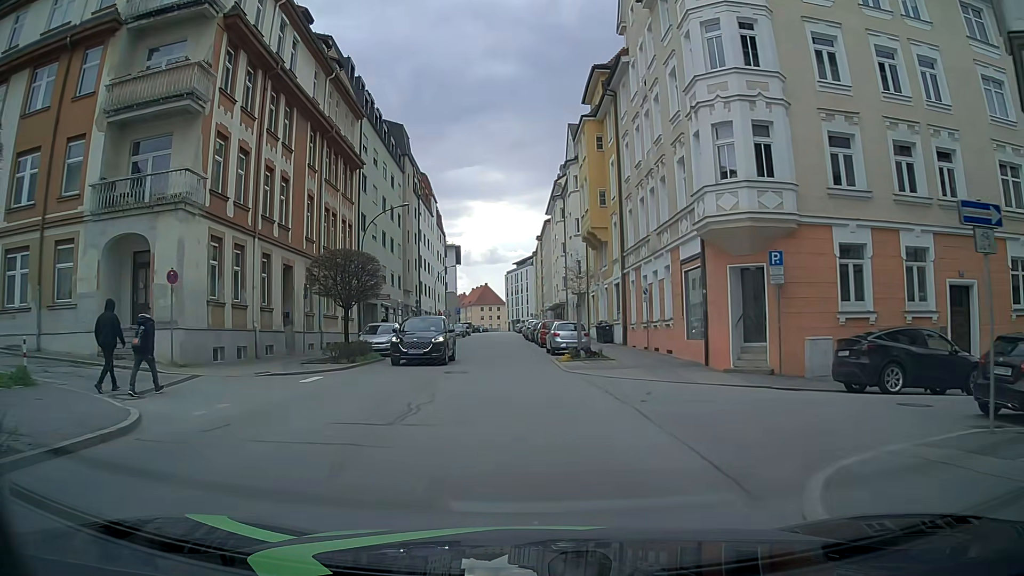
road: tertiary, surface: asphalt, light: Day
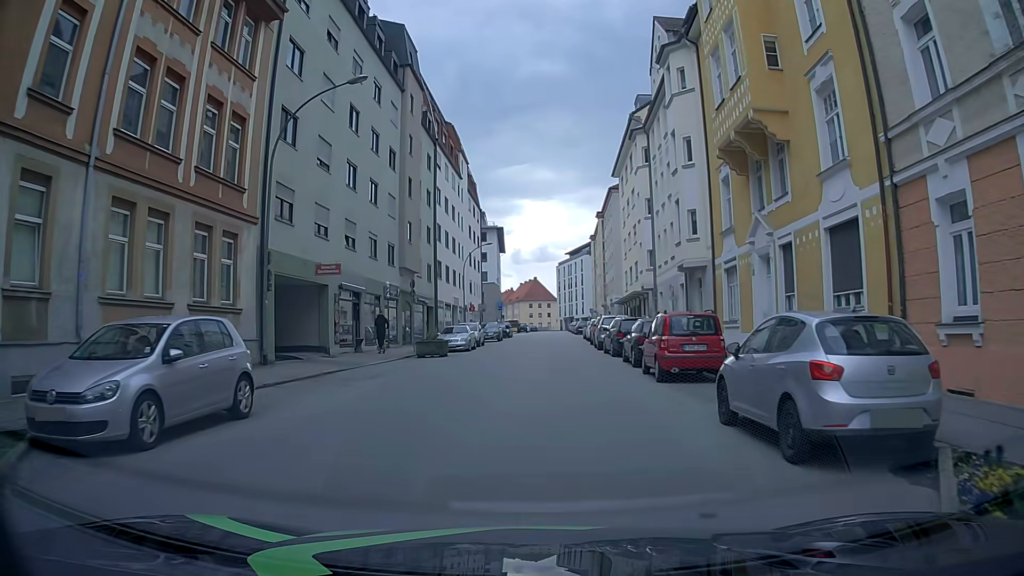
(-0.9, +22.3) m; -3°
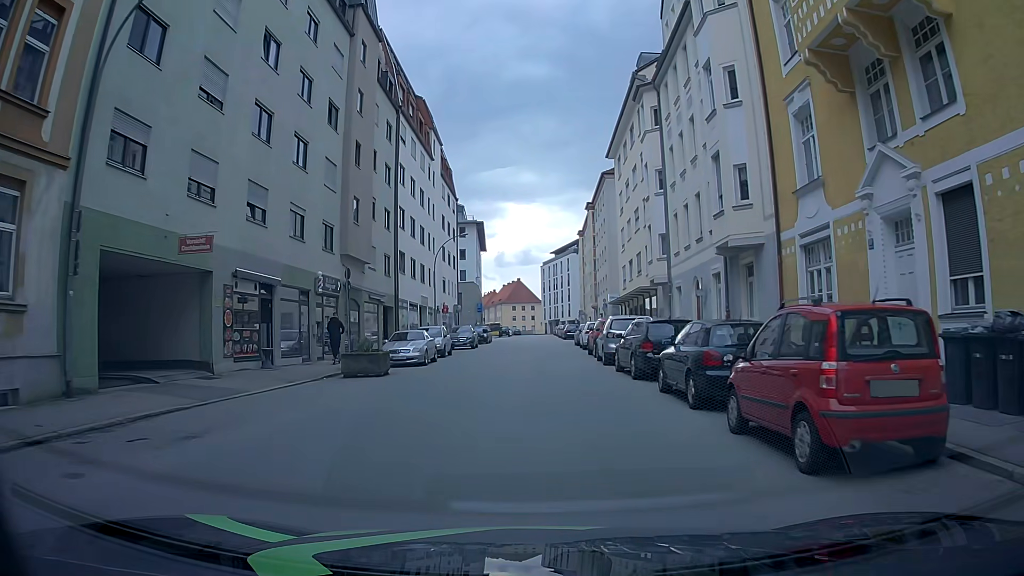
(0.0, +8.9) m; +1°
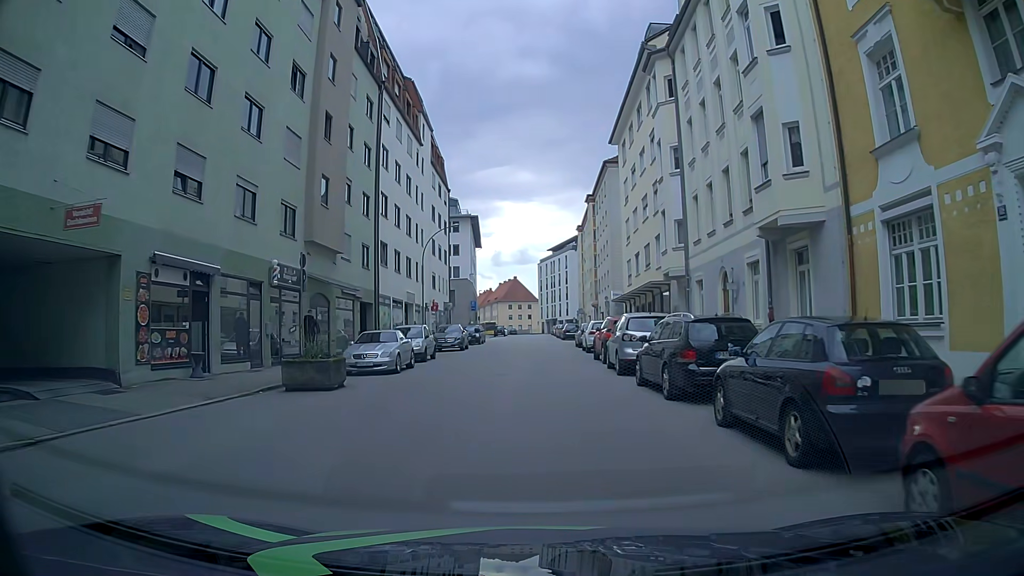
(+0.1, +4.5) m; 0°
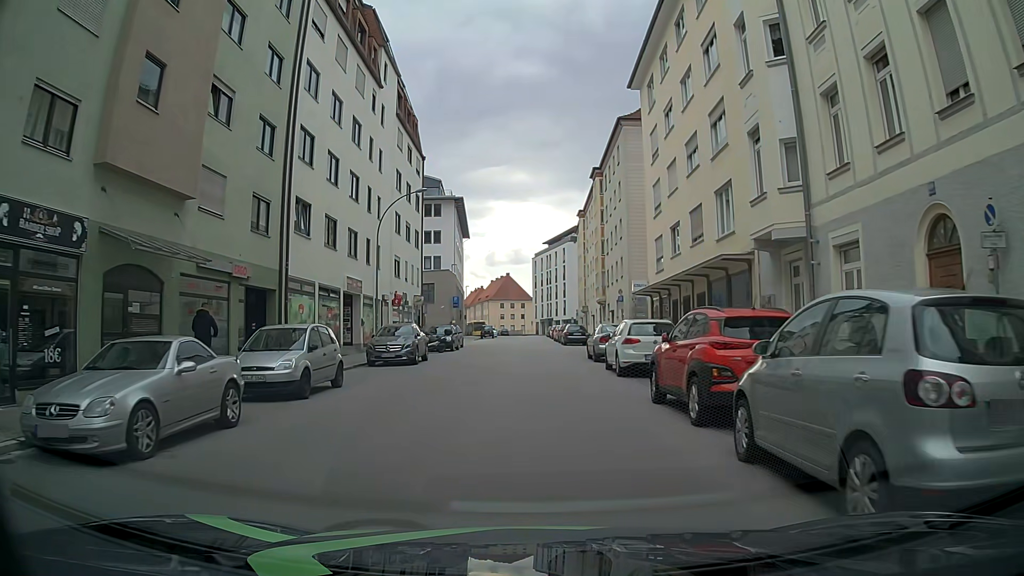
(-0.1, +13.4) m; 0°
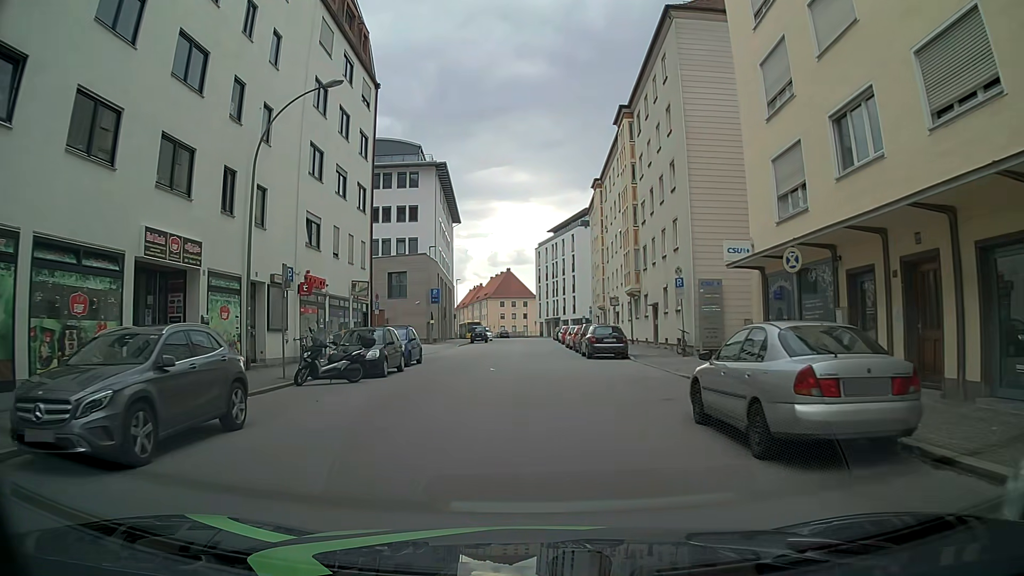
(-0.2, +17.9) m; 0°
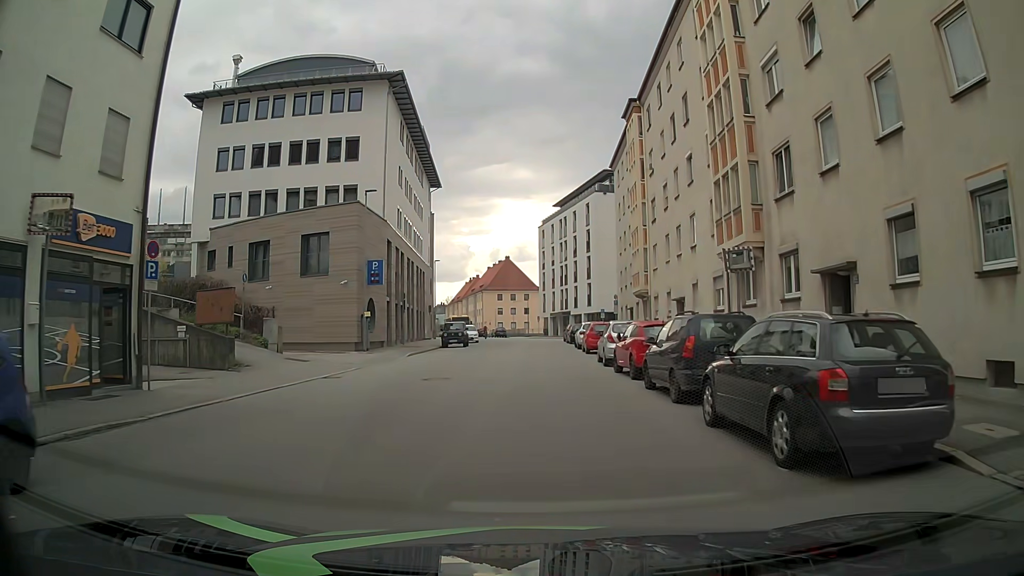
(-0.3, +22.5) m; 0°
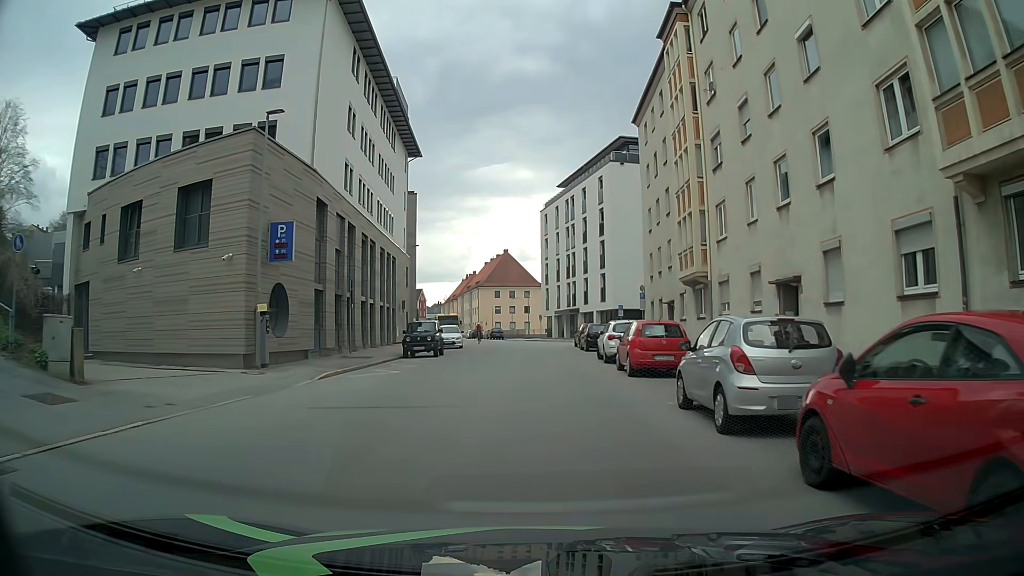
(-0.1, +13.6) m; 0°
(0, +10) (0, +20) (0, +30) (-1, +40) (-1, +50) (-2, +60) (-4, +70) (-6, +79) (-9, +89) (-11, +99) m
